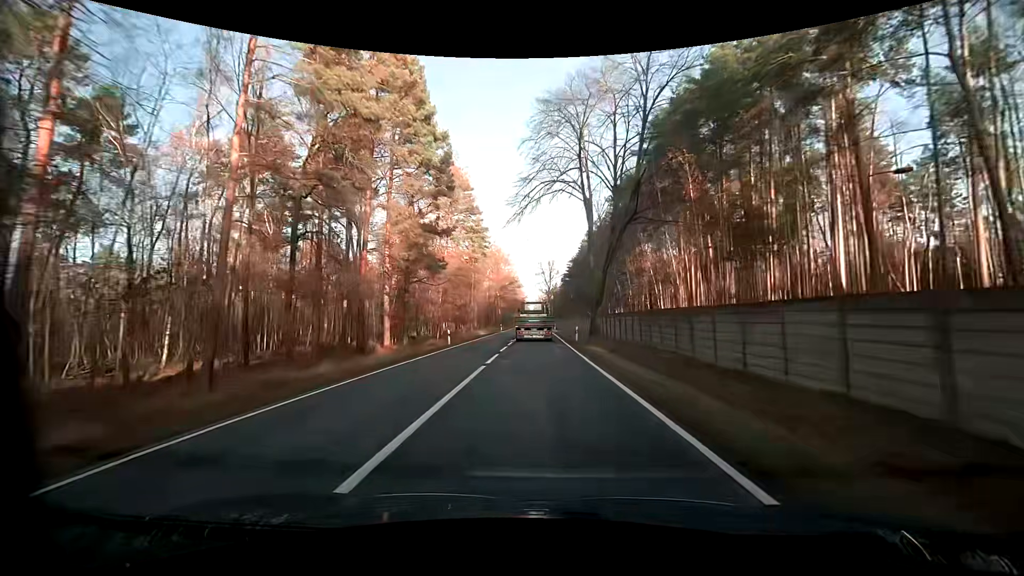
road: primary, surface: asphalt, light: Day
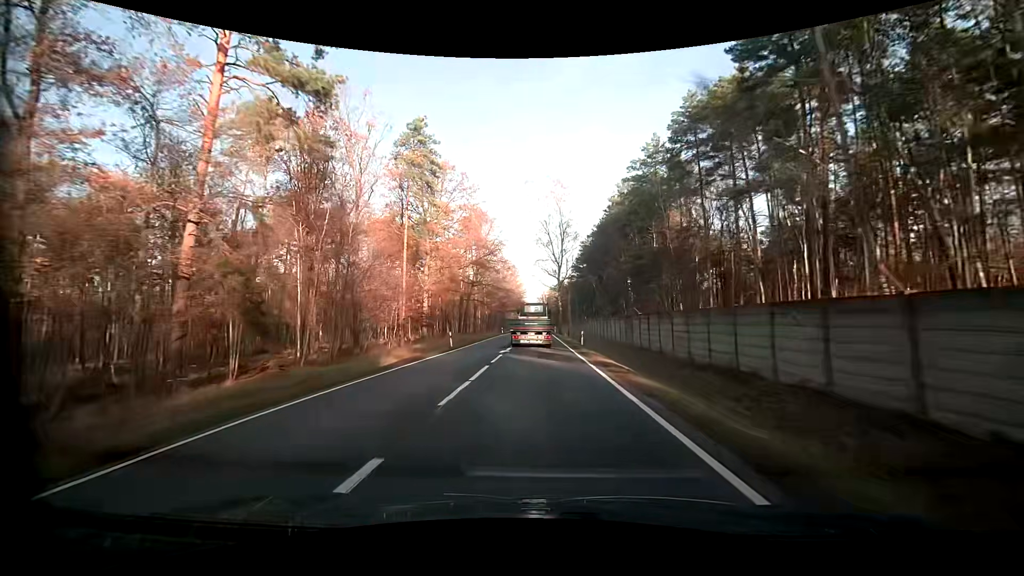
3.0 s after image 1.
(-0.4, +49.8) m; 0°
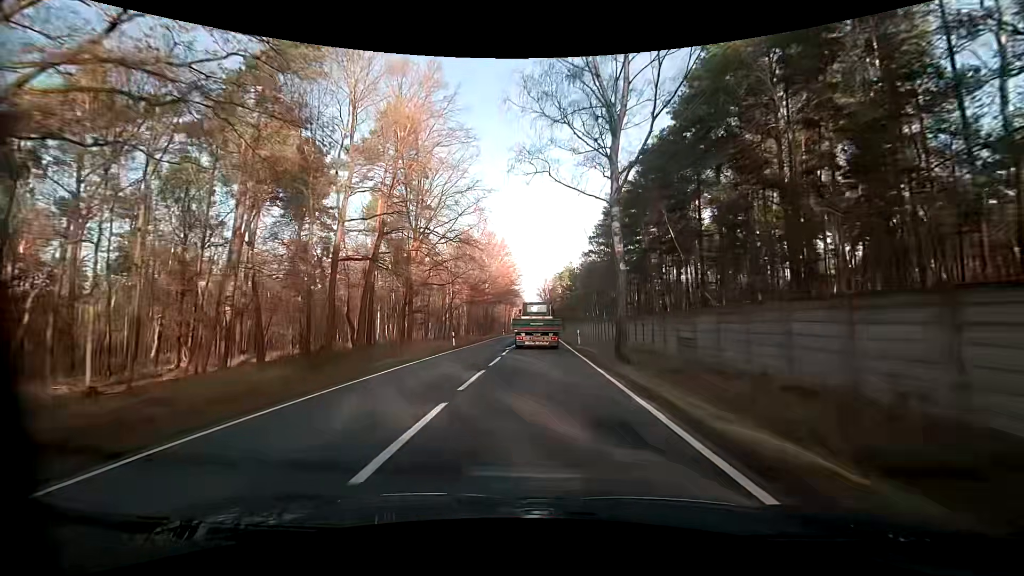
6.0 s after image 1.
(-0.4, +48.7) m; -1°
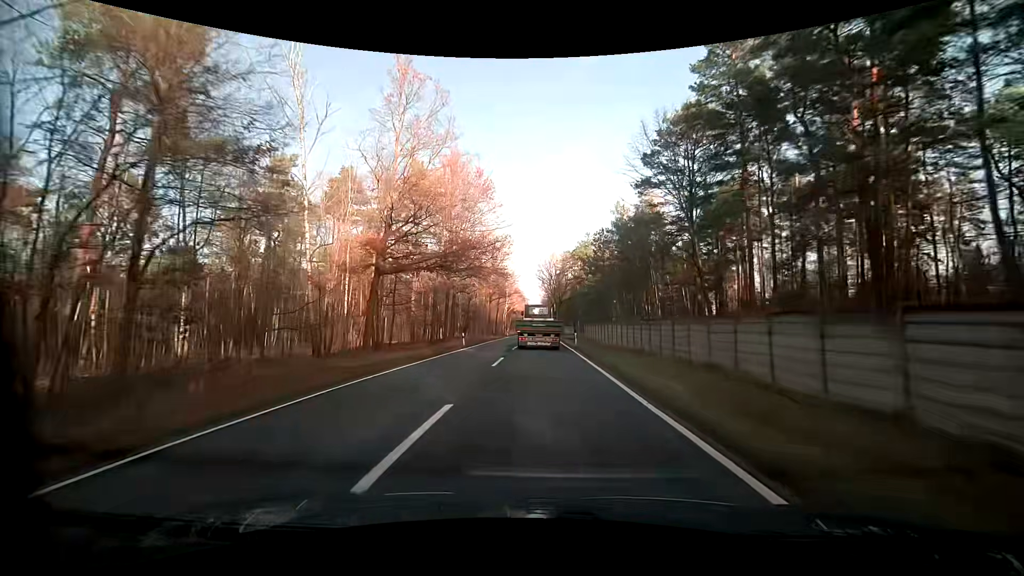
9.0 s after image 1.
(0.0, +46.7) m; 0°
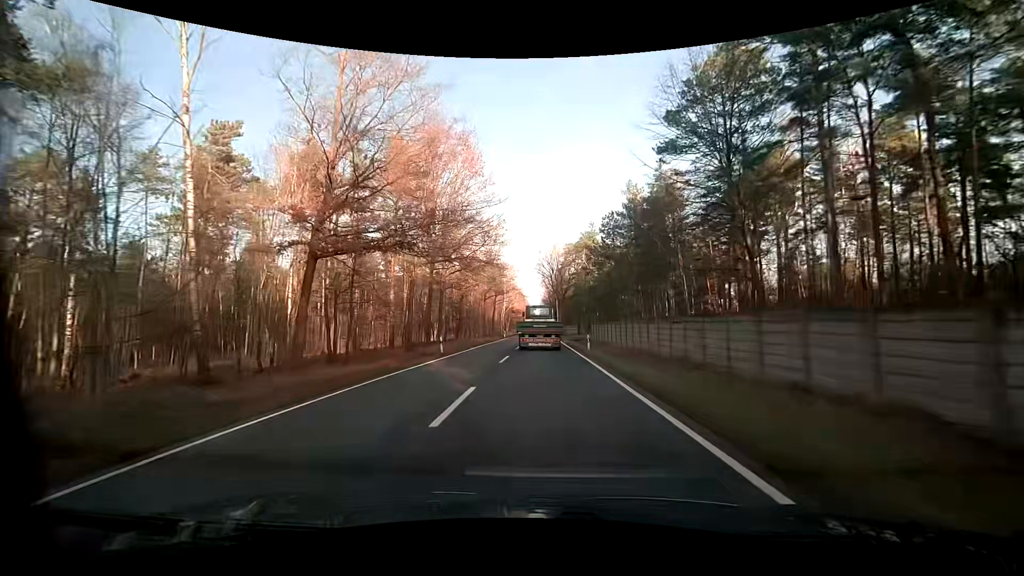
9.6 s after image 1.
(0.0, +9.3) m; 0°
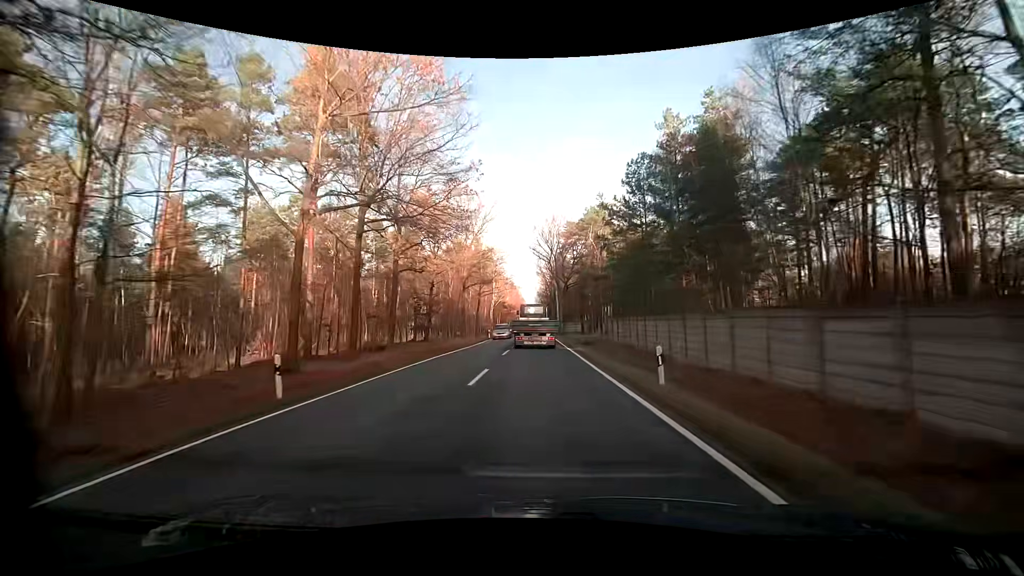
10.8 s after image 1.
(0.0, +18.7) m; 0°
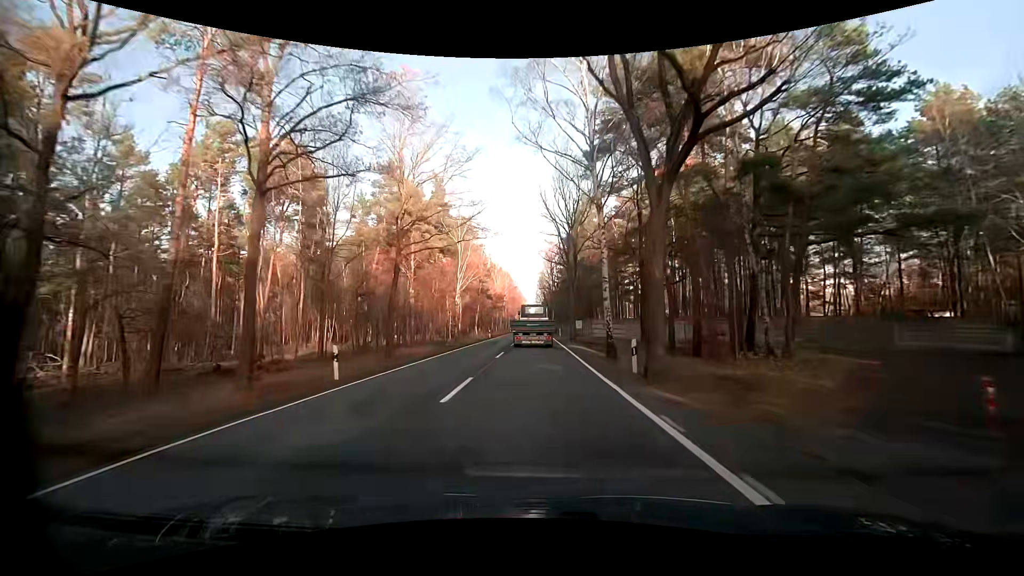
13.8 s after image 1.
(-0.2, +47.4) m; -1°
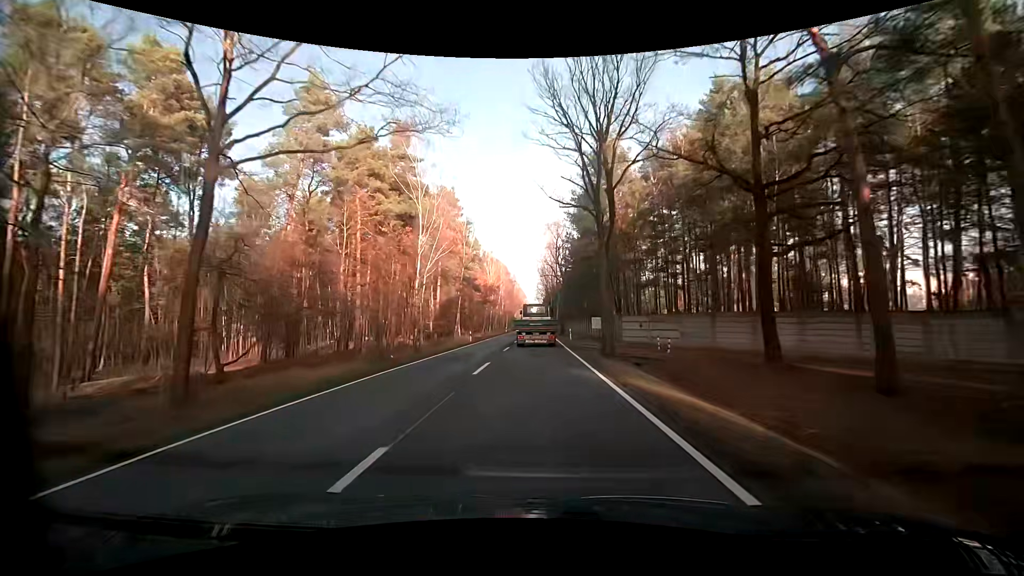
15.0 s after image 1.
(+0.1, +19.2) m; 0°
(0, +10) (0, +20) (0, +30) (0, +40) (0, +50) (0, +60) (0, +70) (0, +80) (0, +90) (0, +100) m
